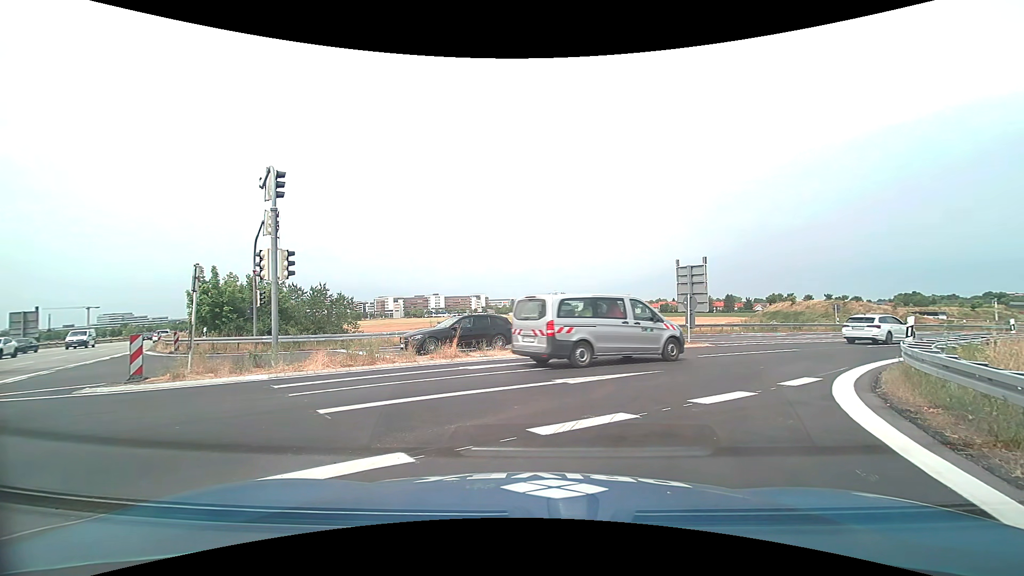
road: motorway_link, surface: asphalt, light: Day
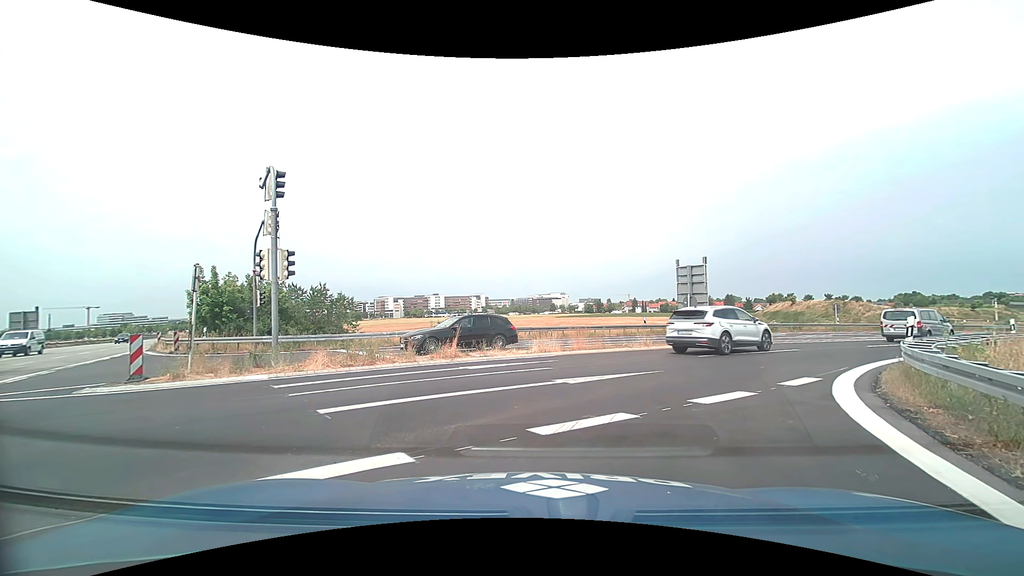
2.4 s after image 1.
(0.0, 0.0) m; 0°
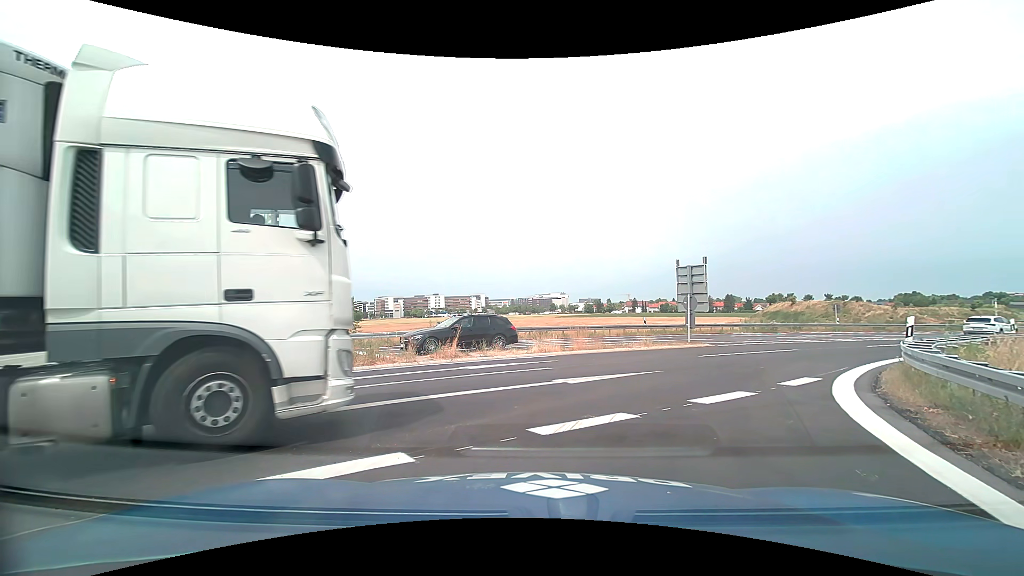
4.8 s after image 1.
(0.0, 0.0) m; 0°
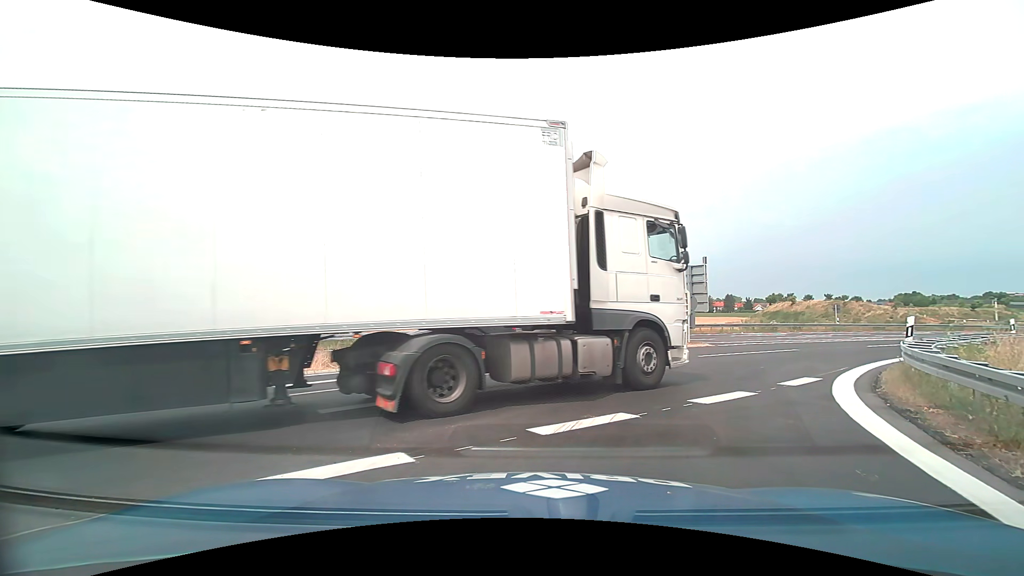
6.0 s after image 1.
(0.0, 0.0) m; 0°
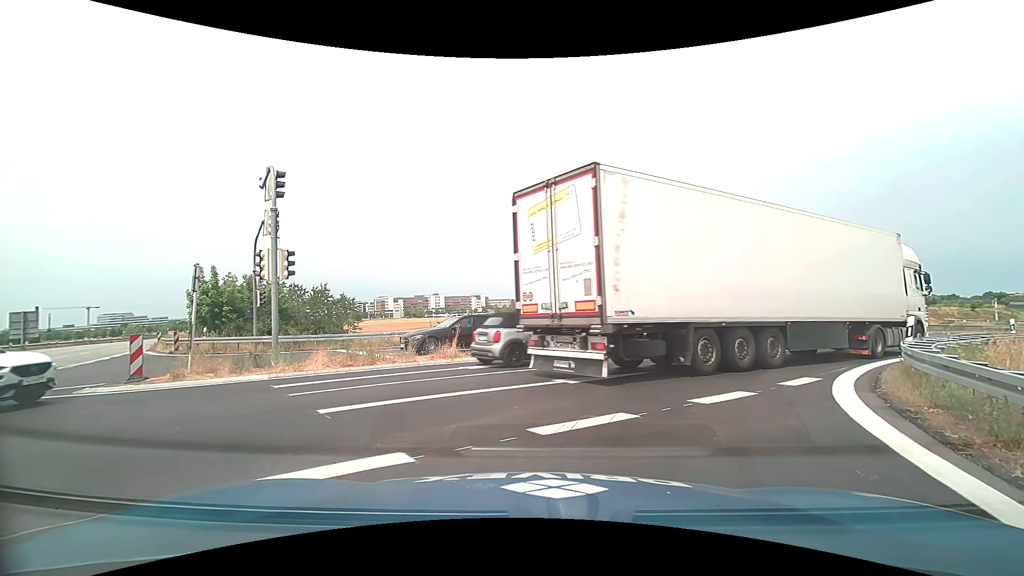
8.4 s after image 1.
(0.0, 0.0) m; 0°
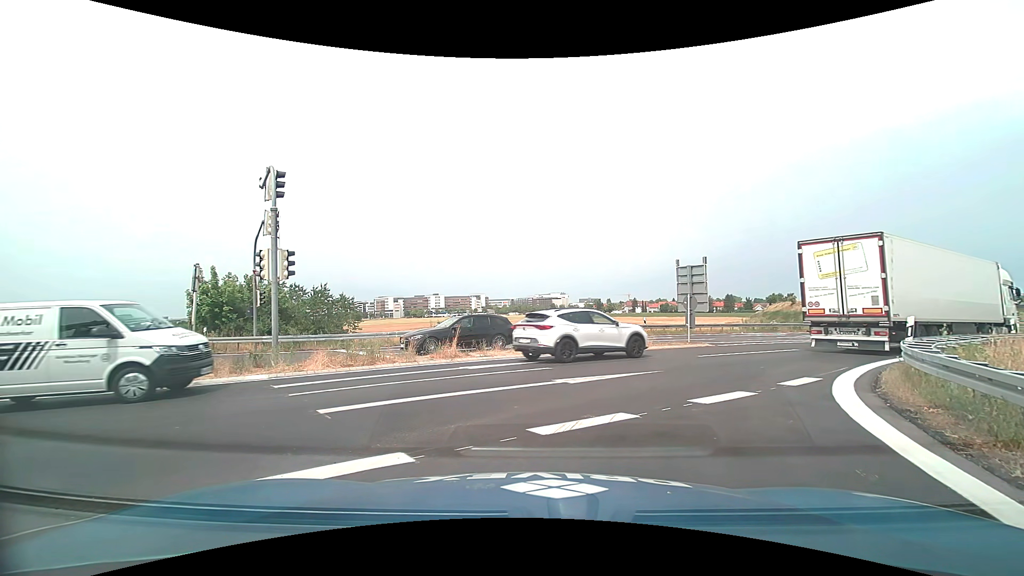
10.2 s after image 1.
(0.0, 0.0) m; 0°
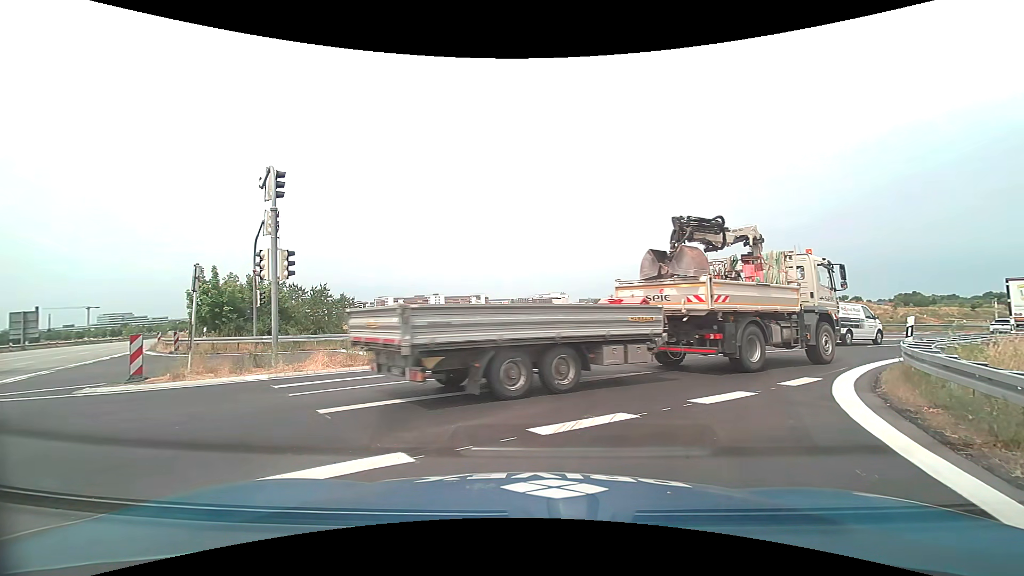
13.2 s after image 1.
(0.0, 0.0) m; 0°
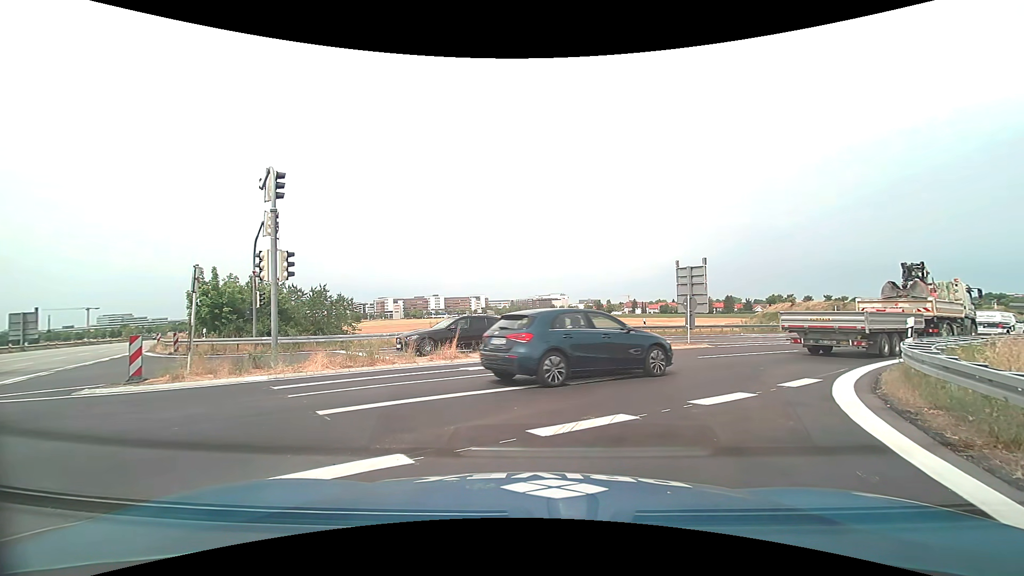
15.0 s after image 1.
(0.0, 0.0) m; 0°
(+2, +10) (+8, +18) (+16, +24) (+24, +29) (+32, +35) (+41, +40) (+49, +45) (+58, +50) (+66, +56) (+74, +62) m
